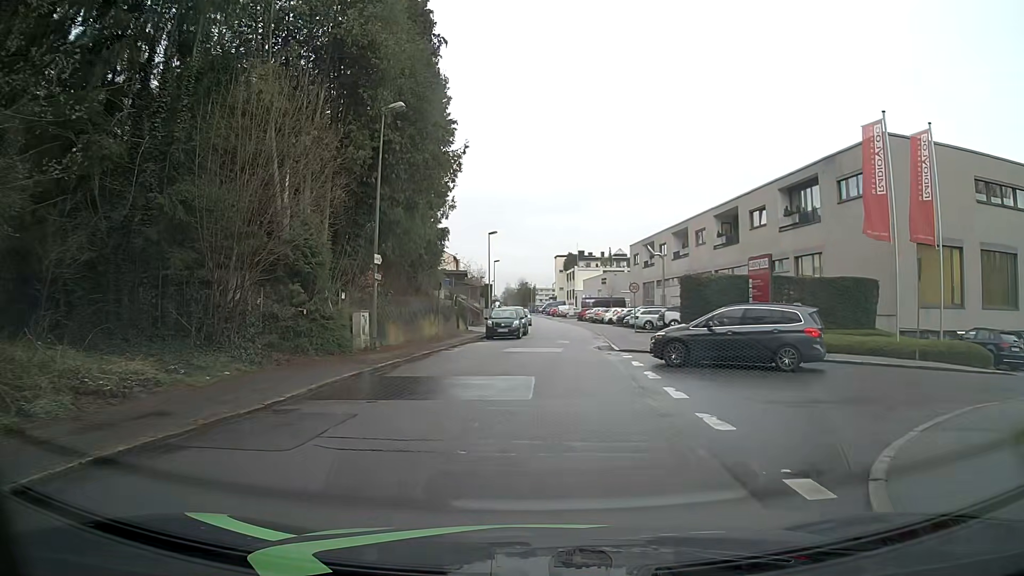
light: Day
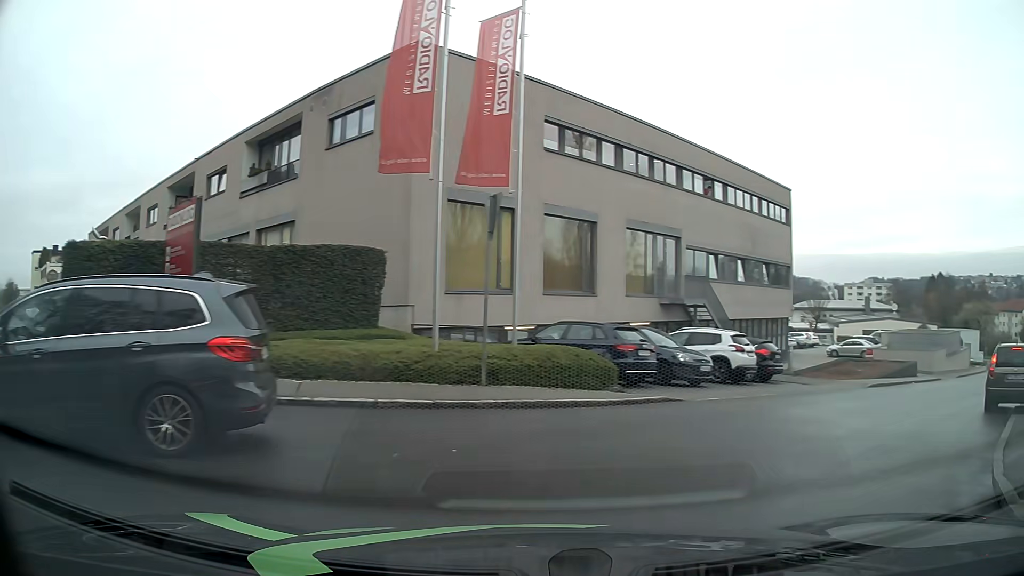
(+3.1, +9.7) m; +46°
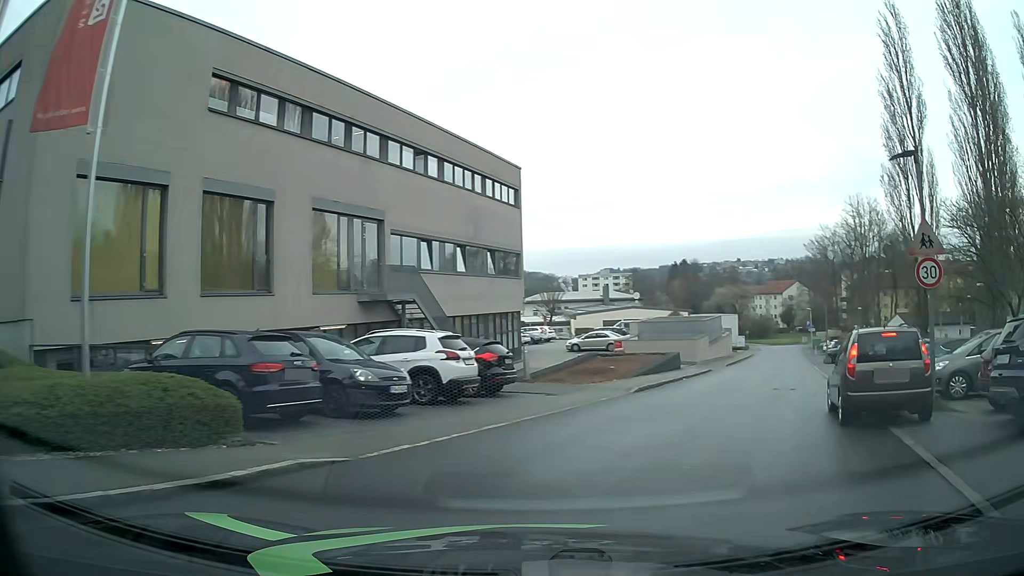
(+1.3, +5.5) m; +24°
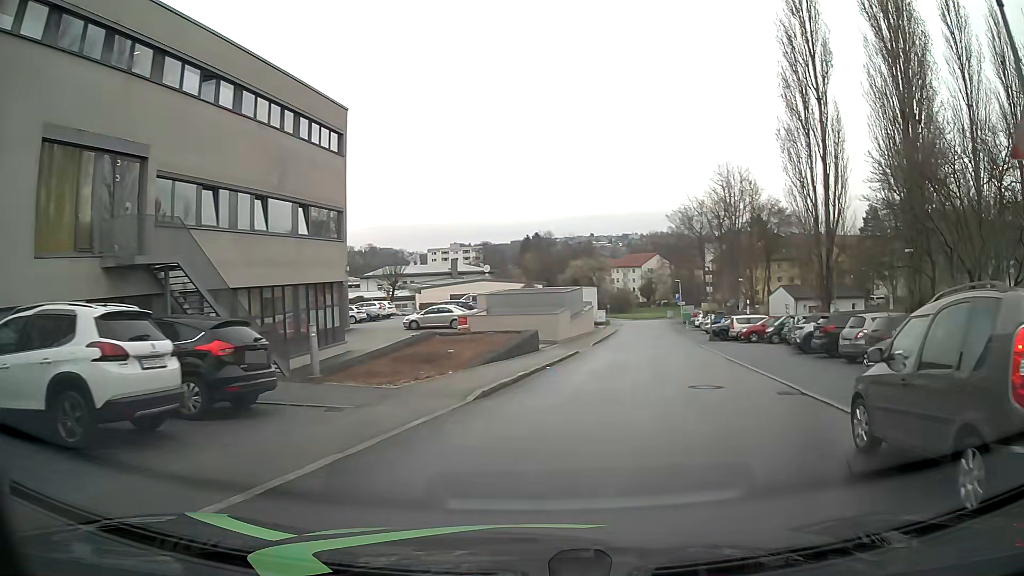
(+0.7, +7.4) m; +12°
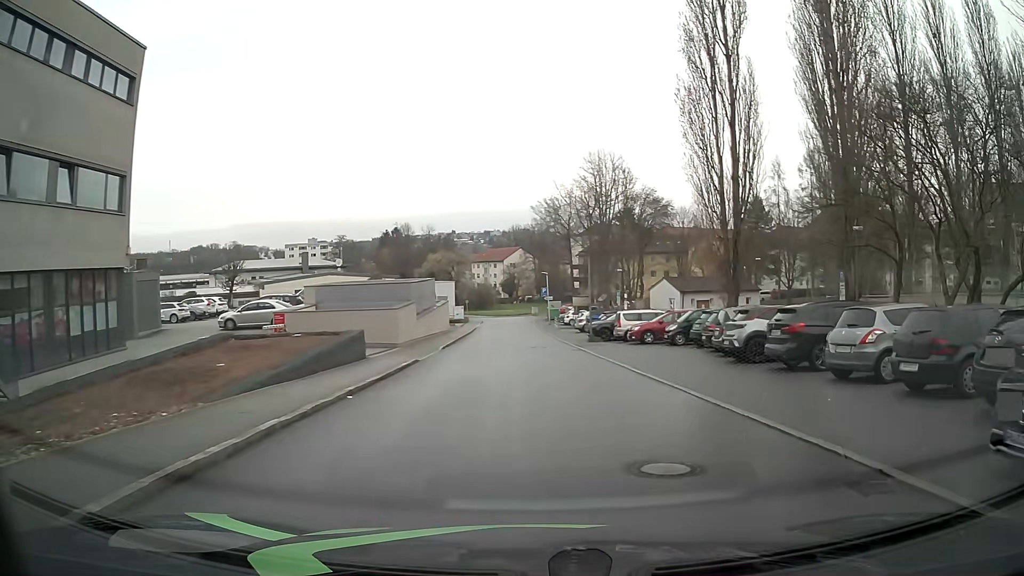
(+0.8, +8.3) m; +12°
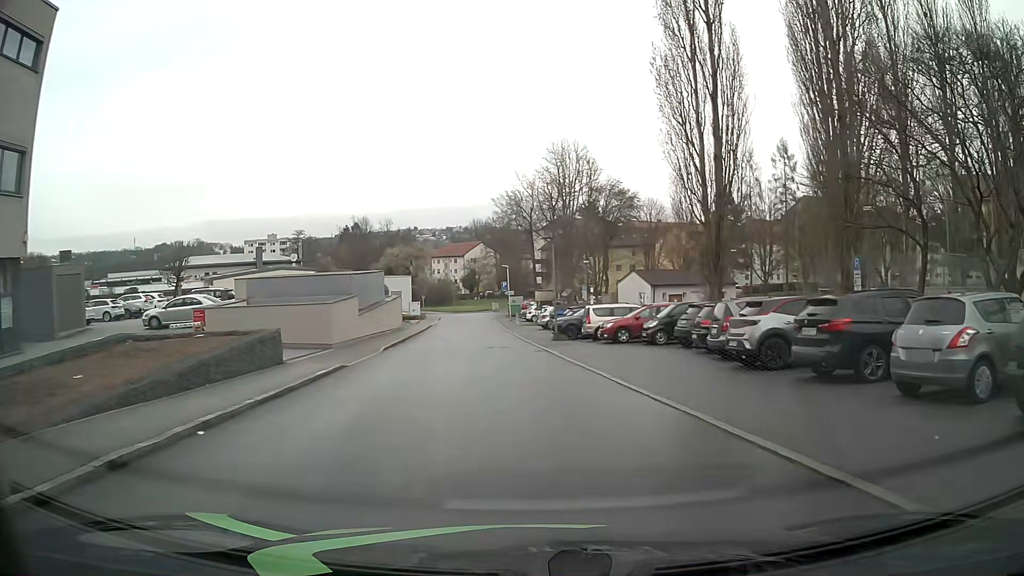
(+0.1, +4.3) m; +4°
